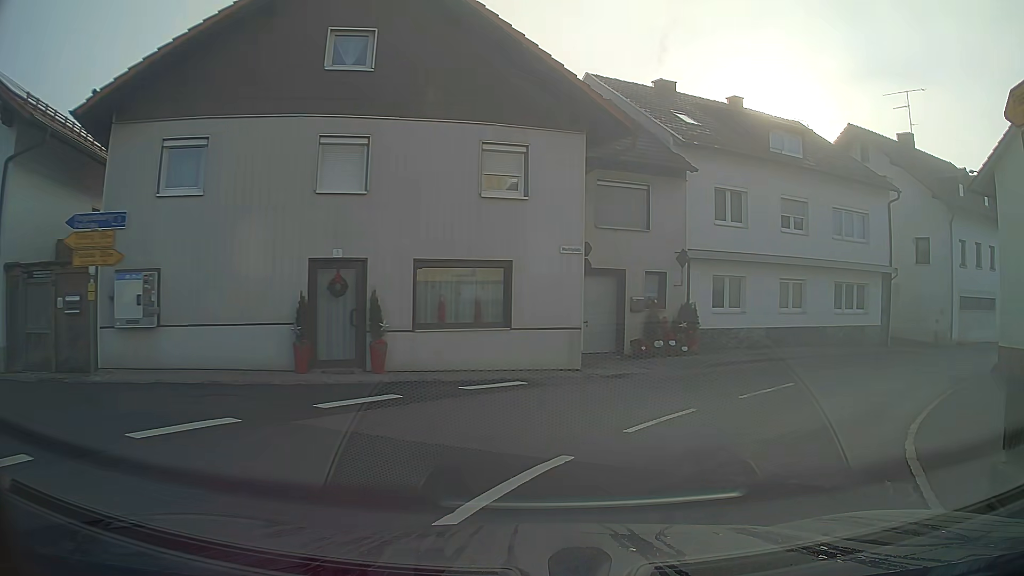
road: secondary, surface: asphalt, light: Day
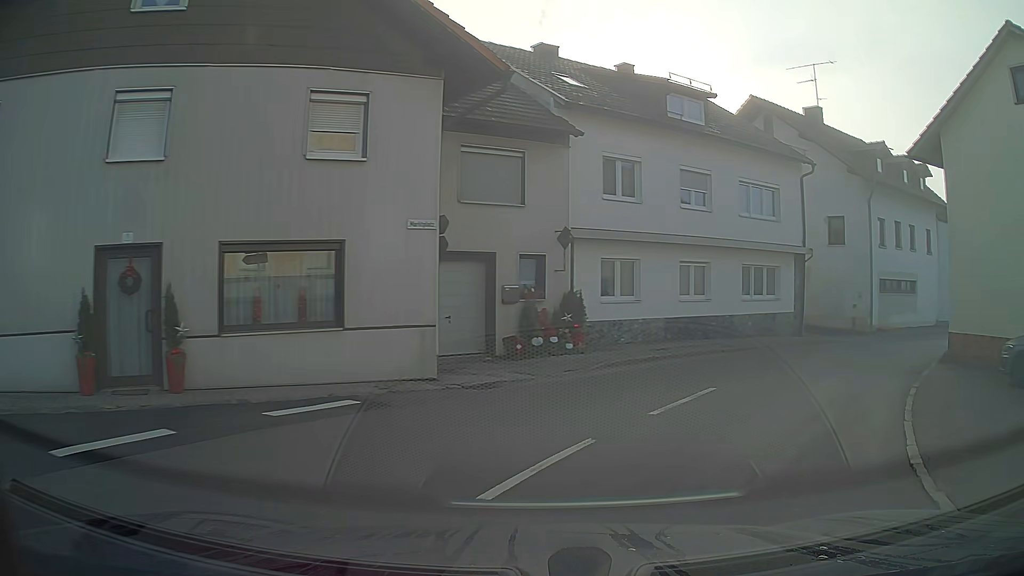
(+0.3, +3.2) m; +10°
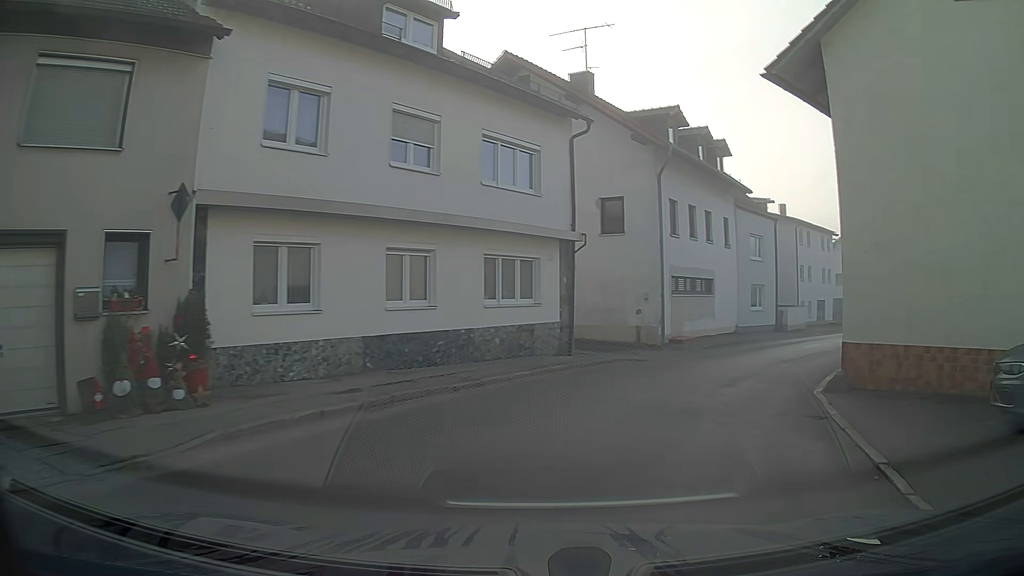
(+1.4, +7.2) m; +20°
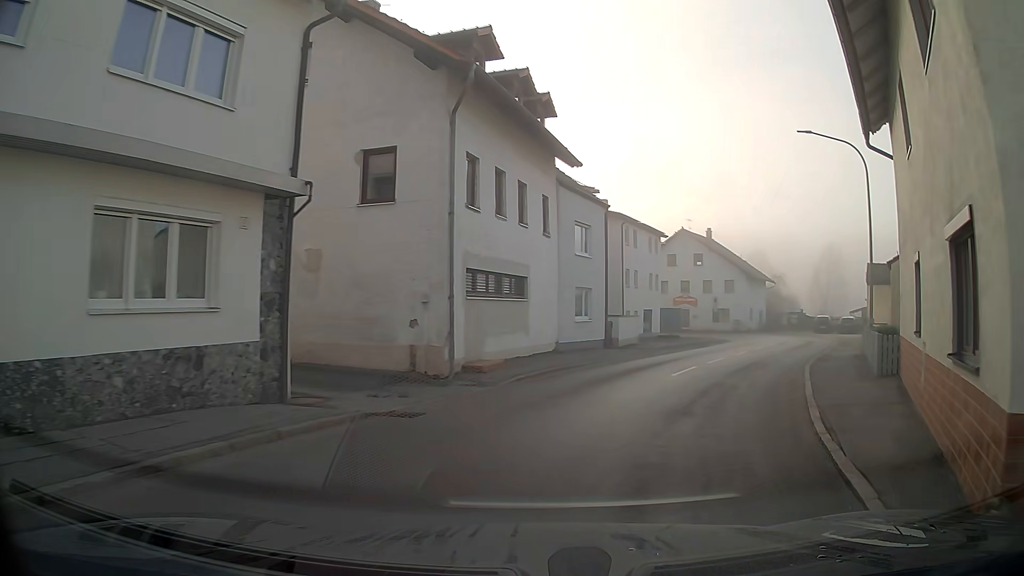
(+1.2, +8.2) m; +17°
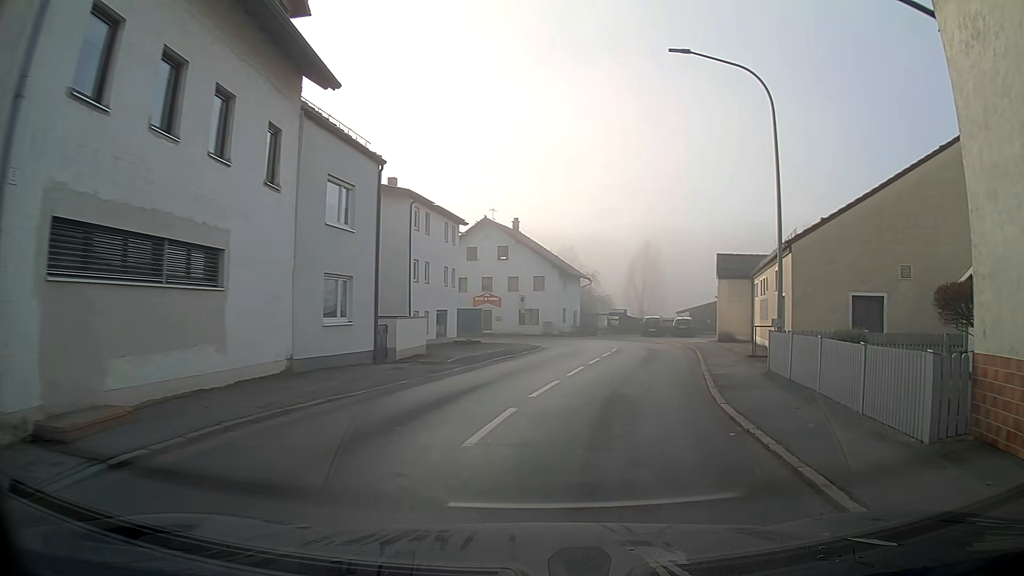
(+1.2, +8.6) m; +15°
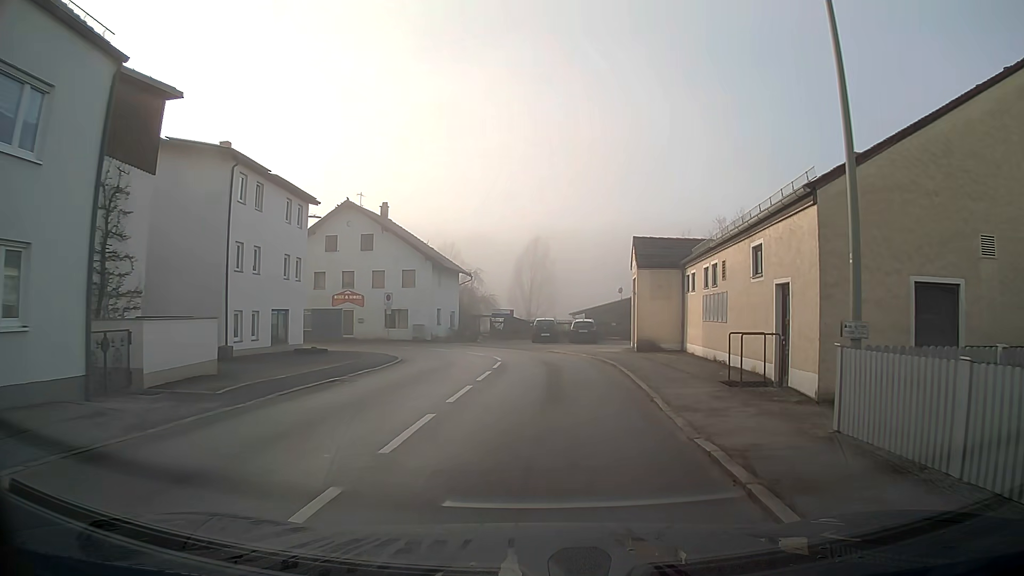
(+0.8, +9.4) m; +8°
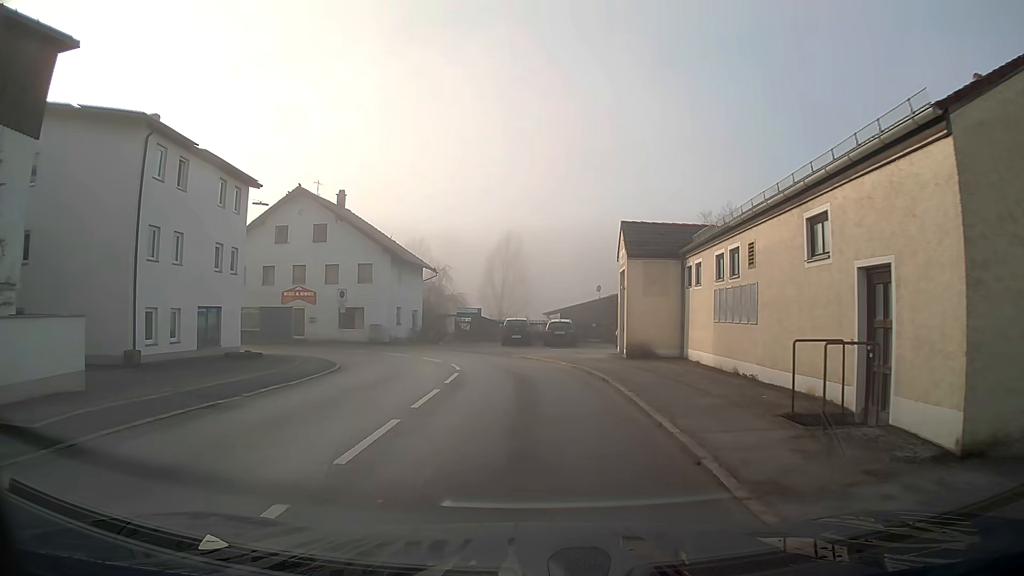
(+0.1, +5.0) m; +1°
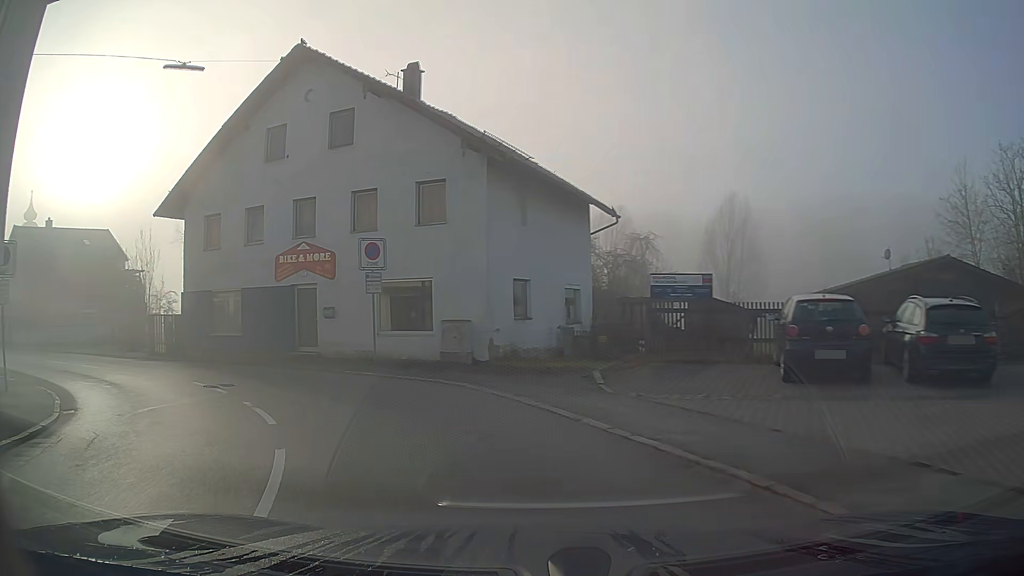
(-2.8, +24.7) m; -24°
